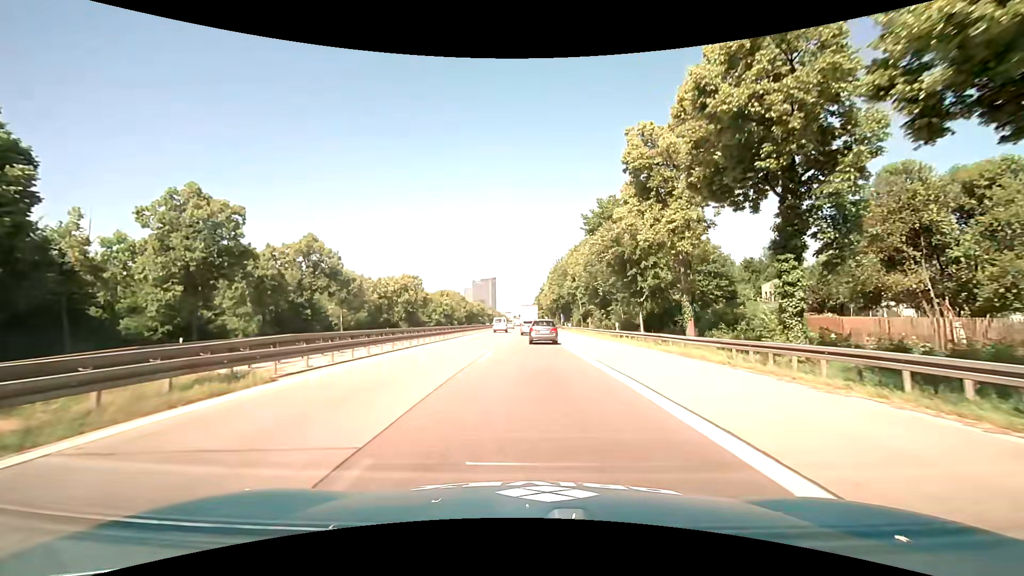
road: motorway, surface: asphalt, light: Day
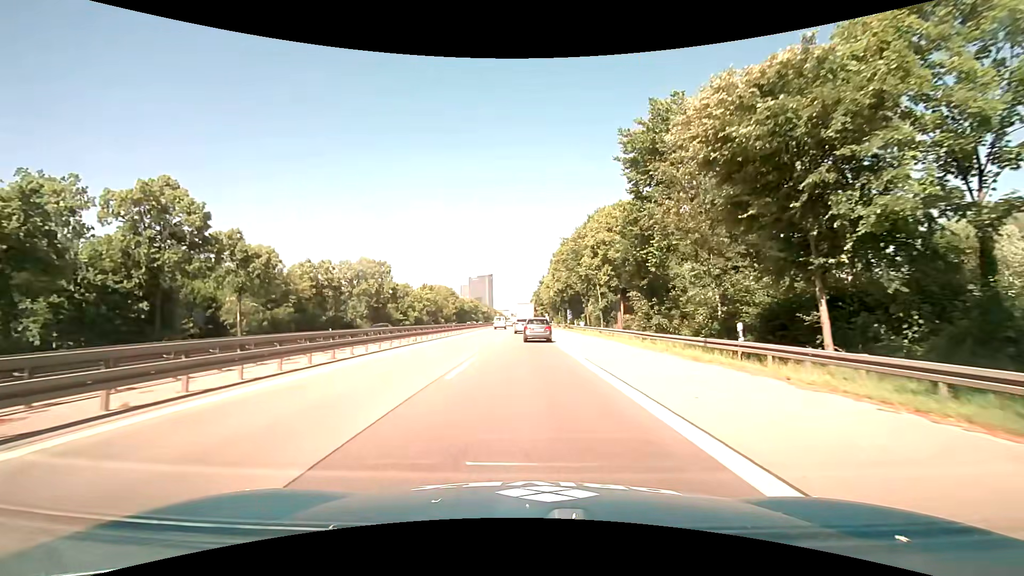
(0.0, +23.2) m; 0°
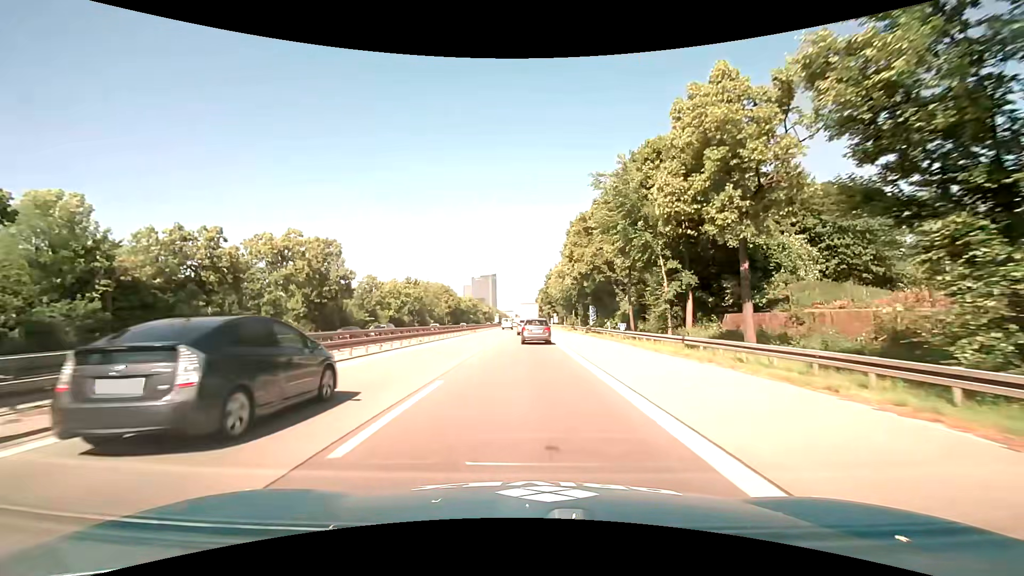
(-0.1, +24.5) m; 0°
